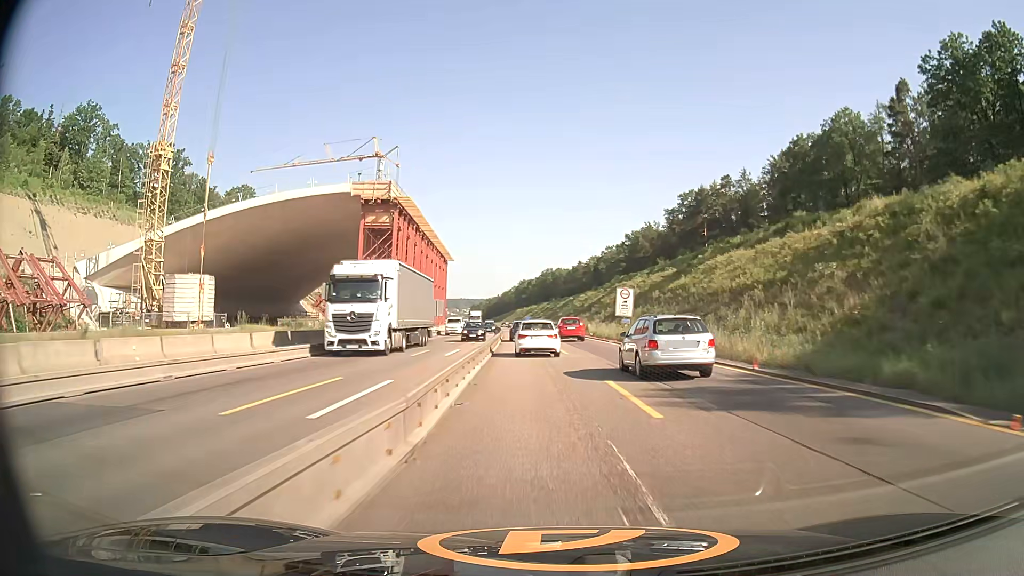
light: Day
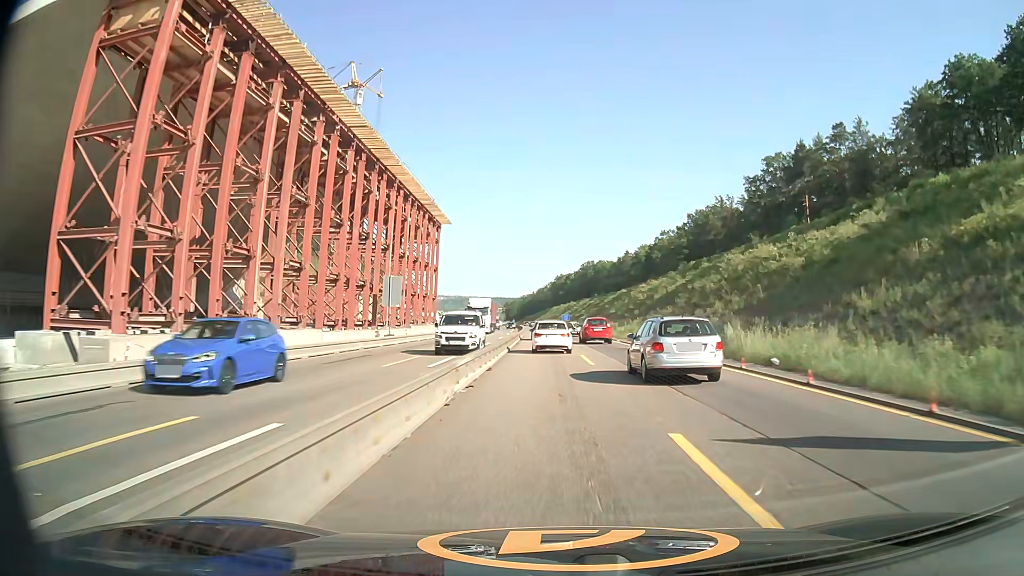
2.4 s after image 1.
(-1.7, +43.1) m; -3°
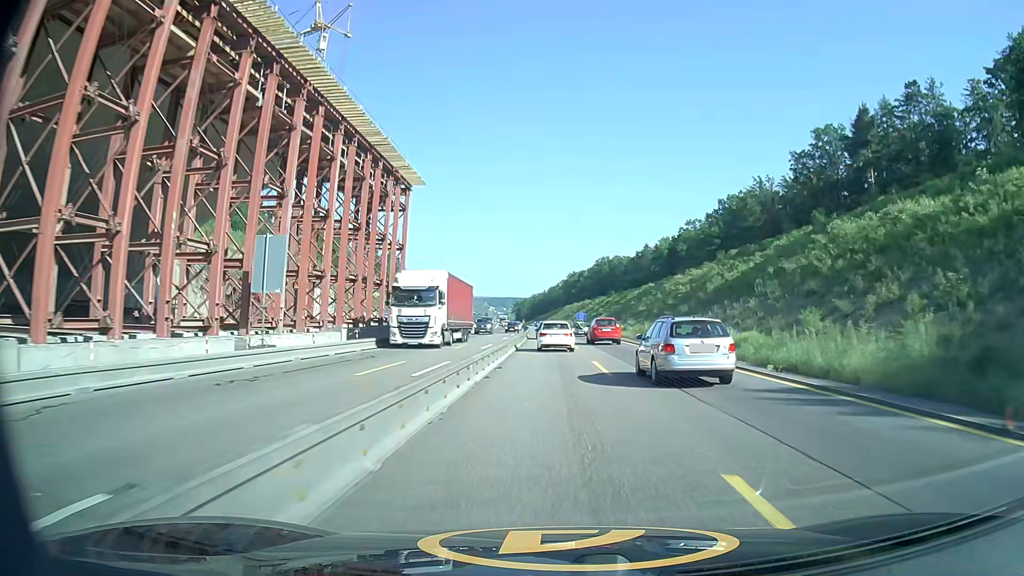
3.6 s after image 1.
(-0.2, +21.8) m; -1°
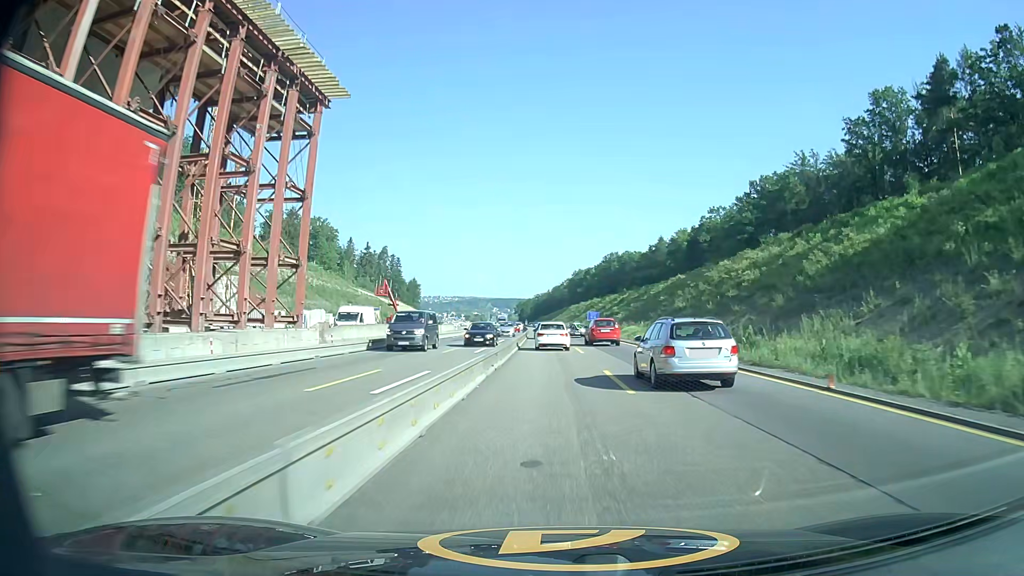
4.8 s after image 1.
(-0.1, +22.1) m; -1°
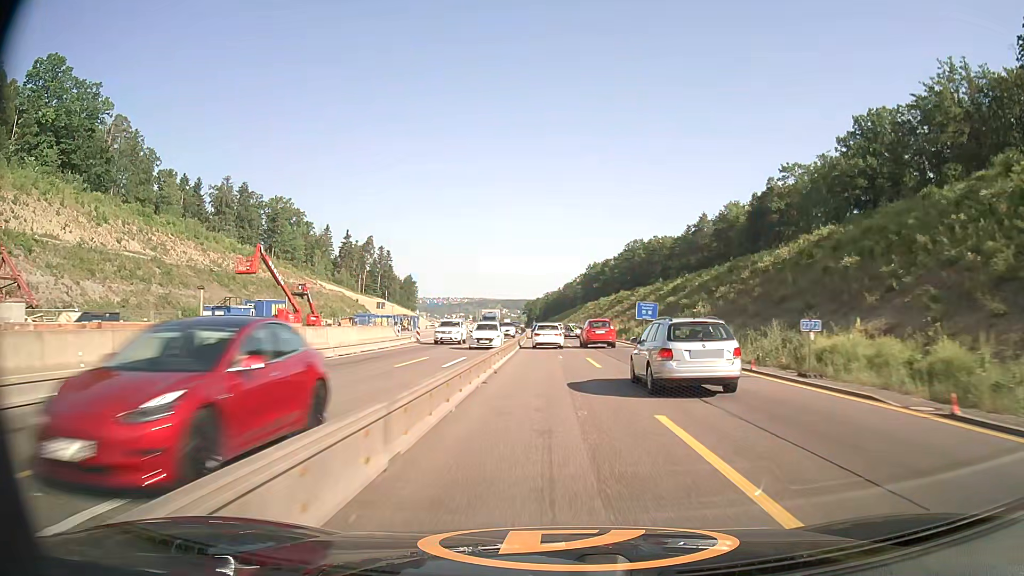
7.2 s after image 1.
(-0.2, +45.8) m; -1°
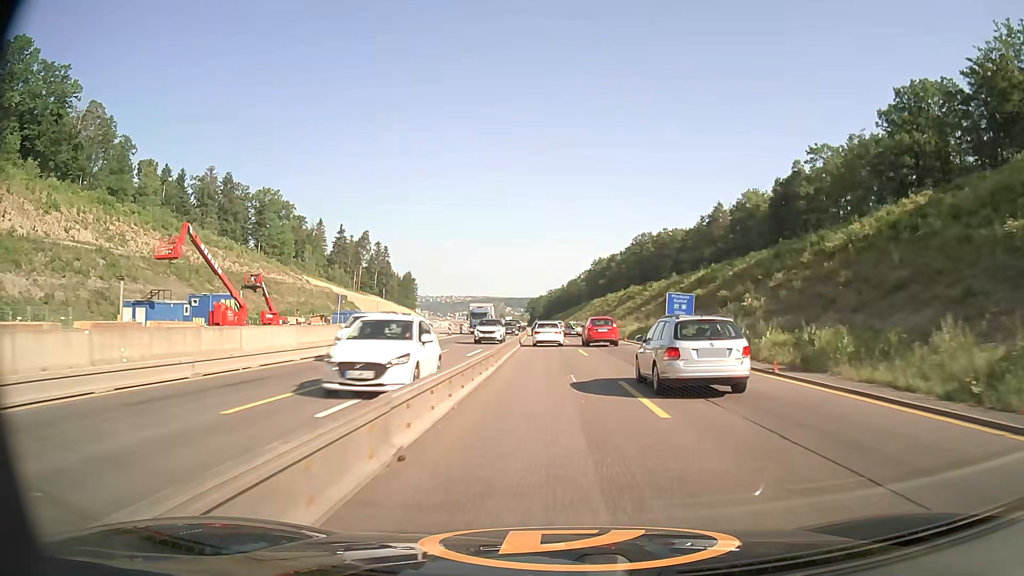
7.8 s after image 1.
(0.0, +11.9) m; 0°
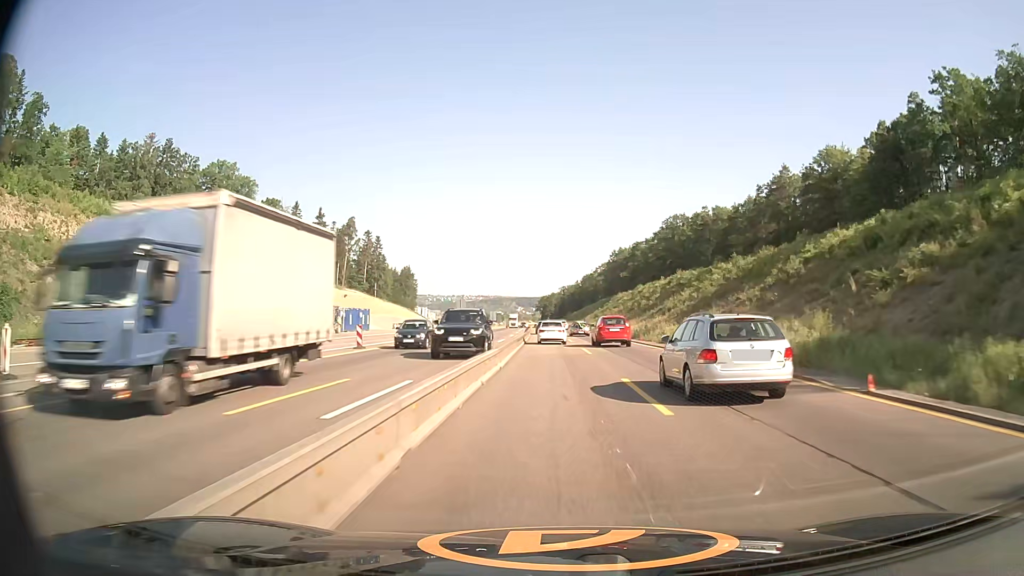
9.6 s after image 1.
(-0.3, +36.2) m; -1°
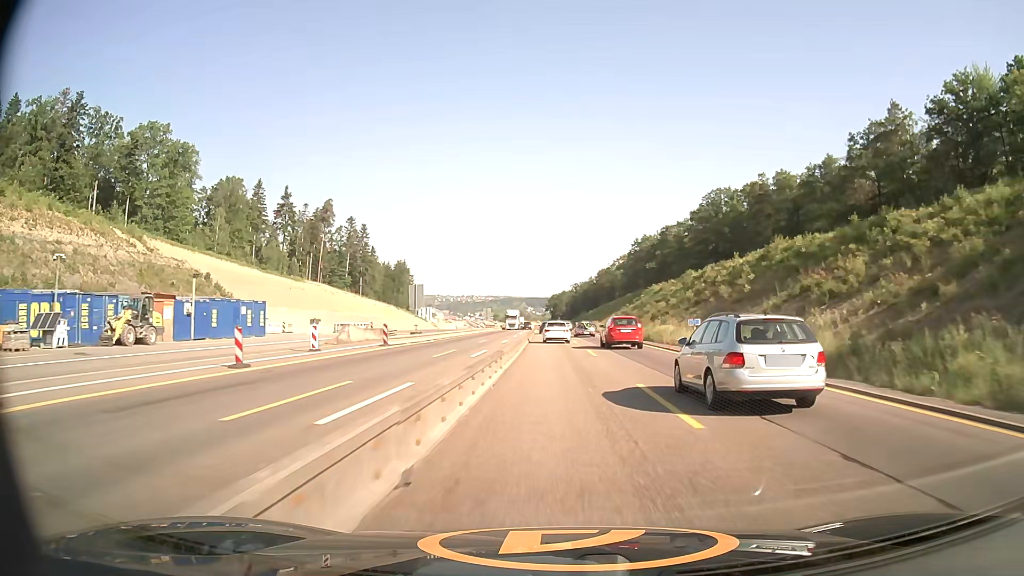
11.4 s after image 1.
(-0.3, +36.8) m; -1°
(0, +10) (0, +20) (0, +30) (0, +40) (0, +50) (0, +60) (0, +70) (0, +80) (-1, +90) (-1, +100) m
